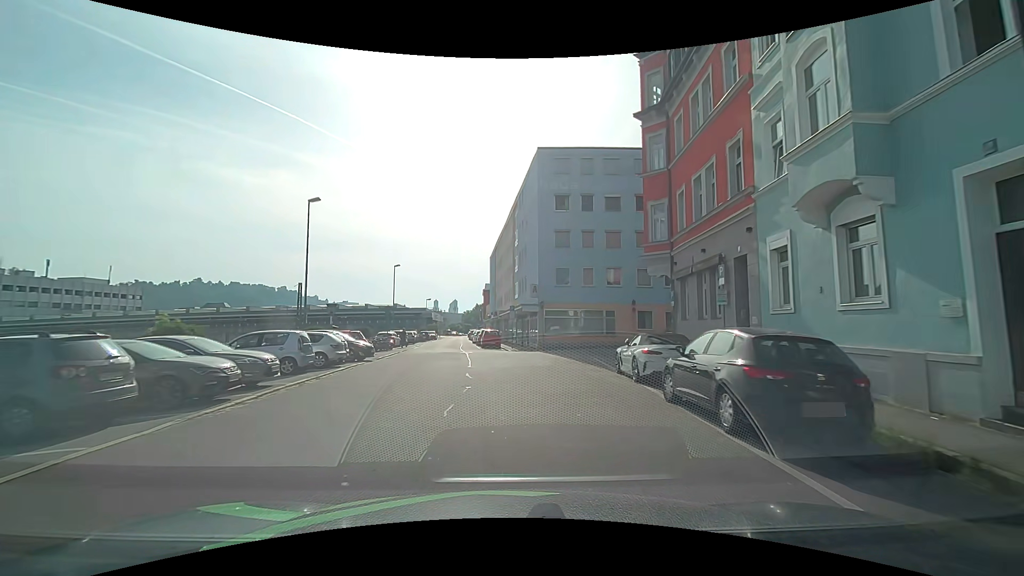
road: residential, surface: asphalt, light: Day
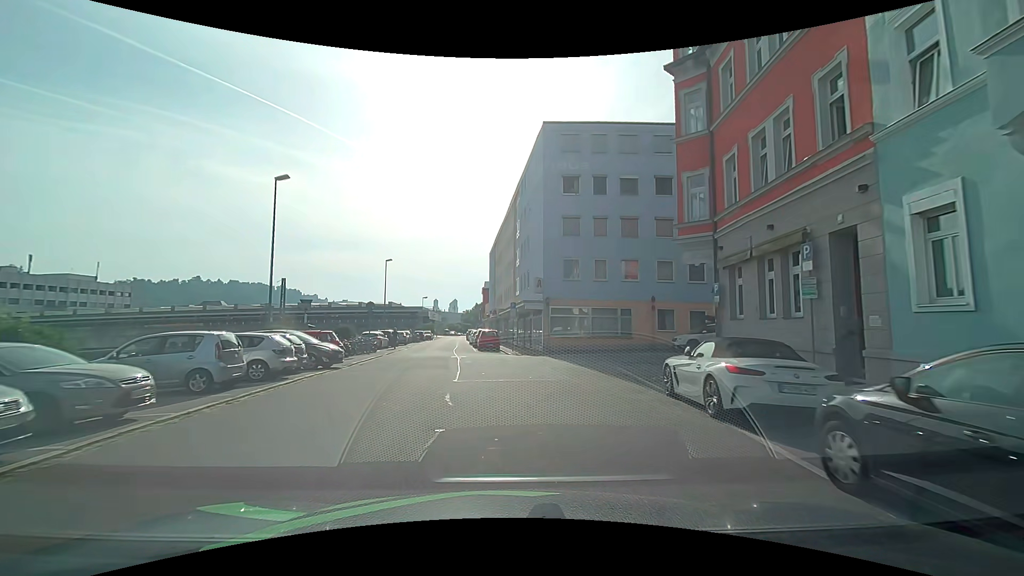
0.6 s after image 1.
(0.0, +4.8) m; 0°
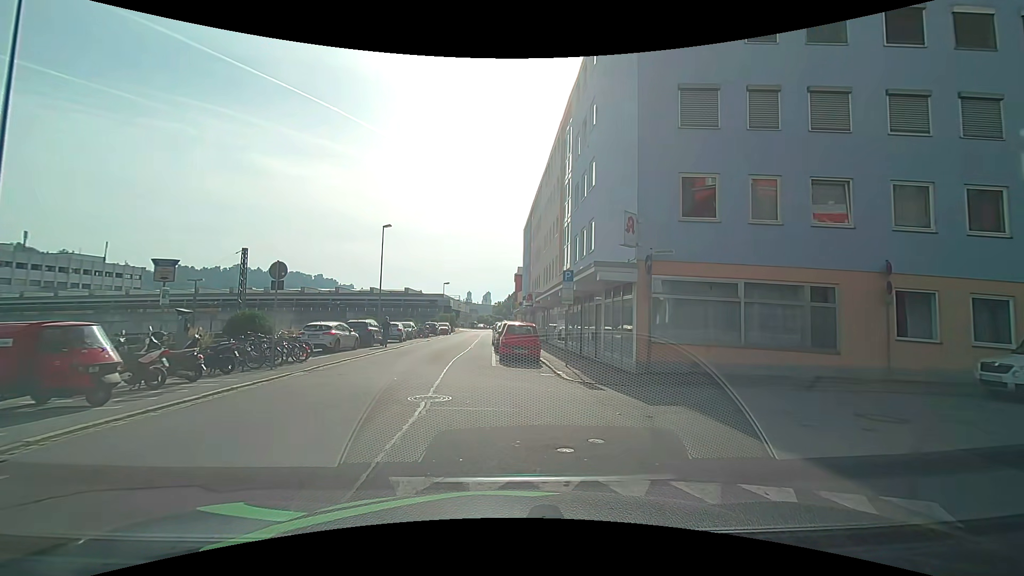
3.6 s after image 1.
(-0.4, +16.5) m; -4°
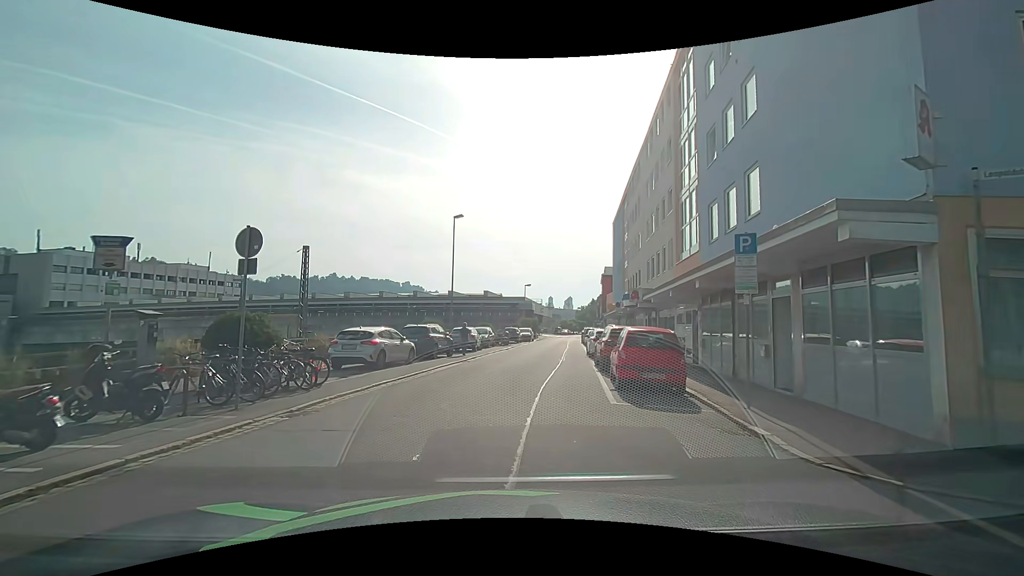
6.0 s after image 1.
(-0.6, +7.5) m; -9°
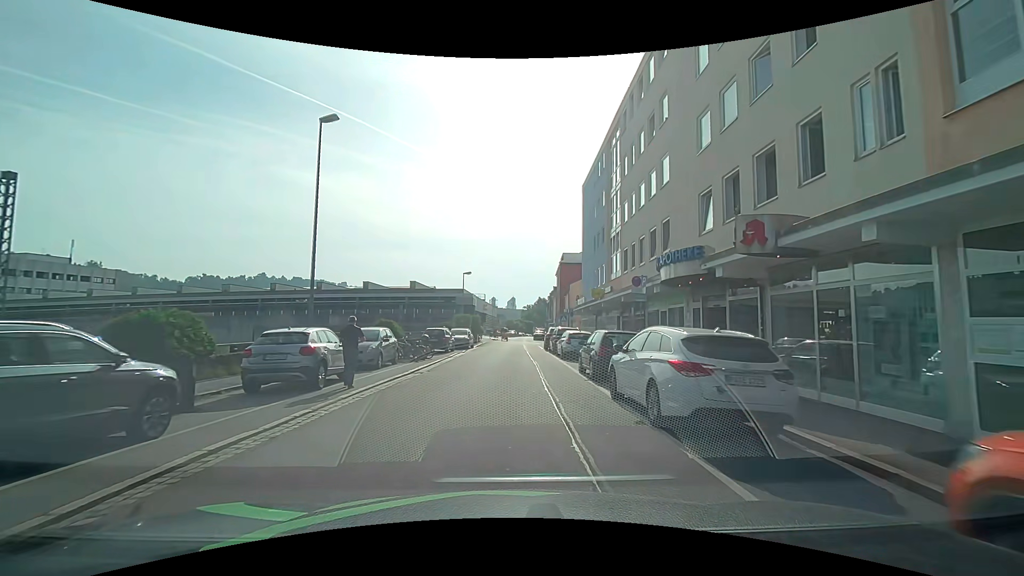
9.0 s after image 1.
(+0.8, +18.8) m; +6°
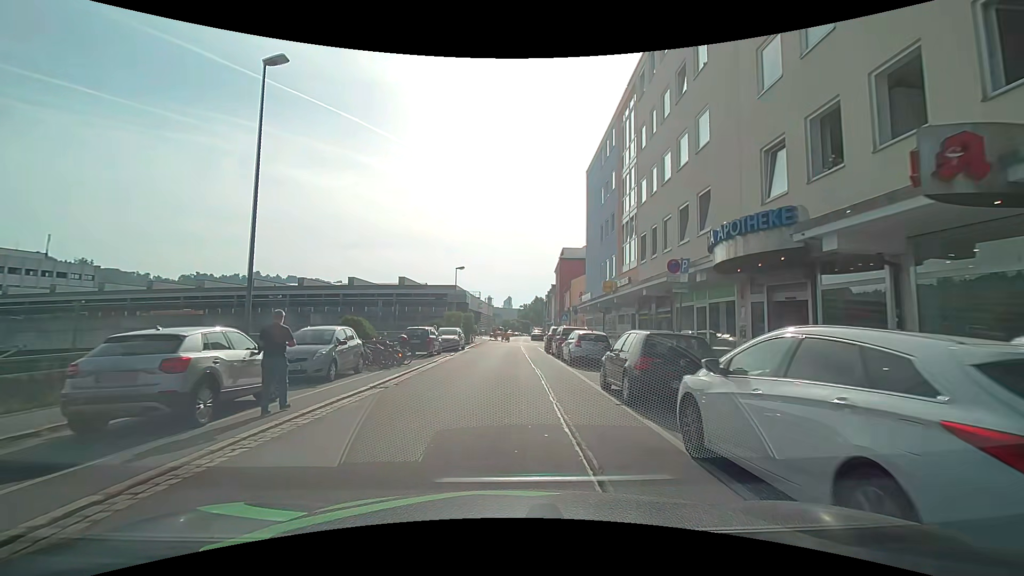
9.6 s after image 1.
(0.0, +4.6) m; 0°
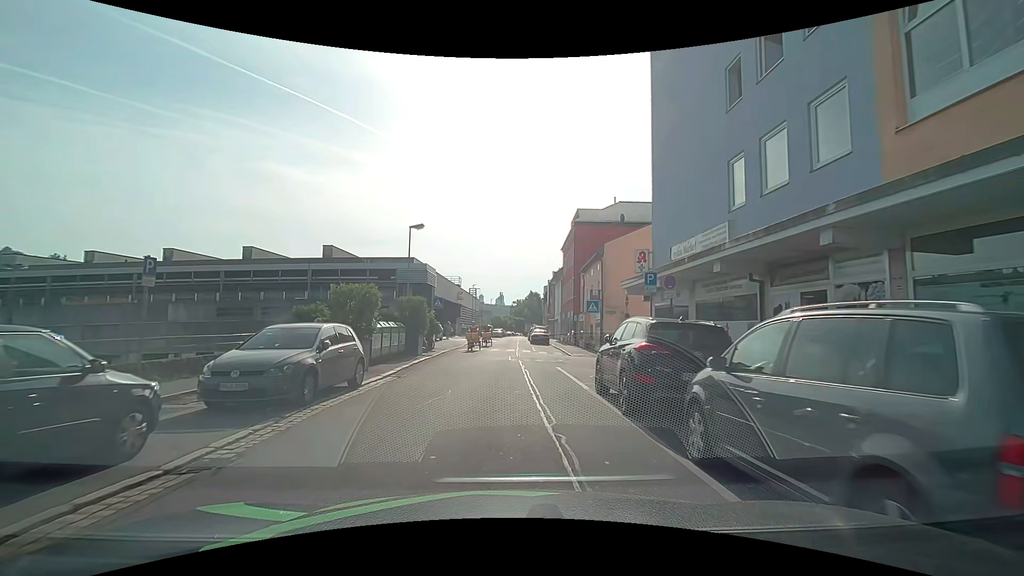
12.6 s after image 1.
(+0.3, +22.2) m; +1°
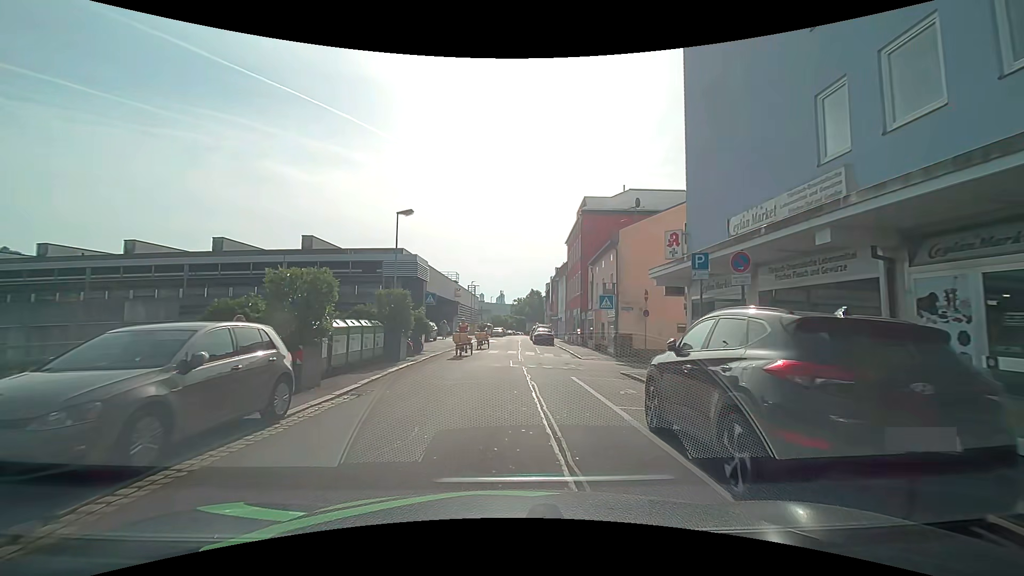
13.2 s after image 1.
(0.0, +4.0) m; 0°
(0, +10) (0, +20) (0, +30) (0, +40) (+1, +50) (+1, +60) (+1, +70) (+2, +80) (+3, +90) (+3, +100) m
